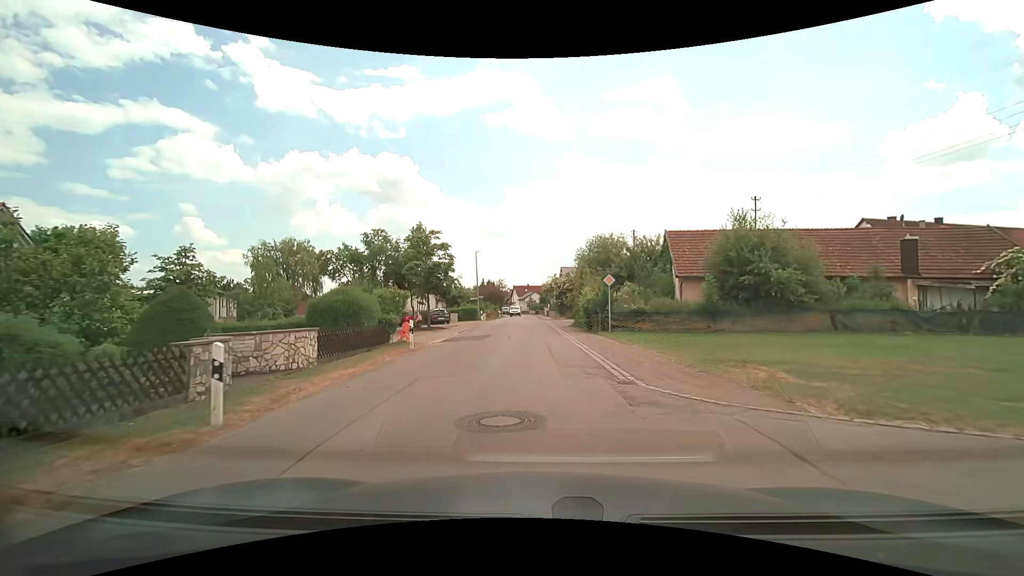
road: residential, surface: asphalt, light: Day
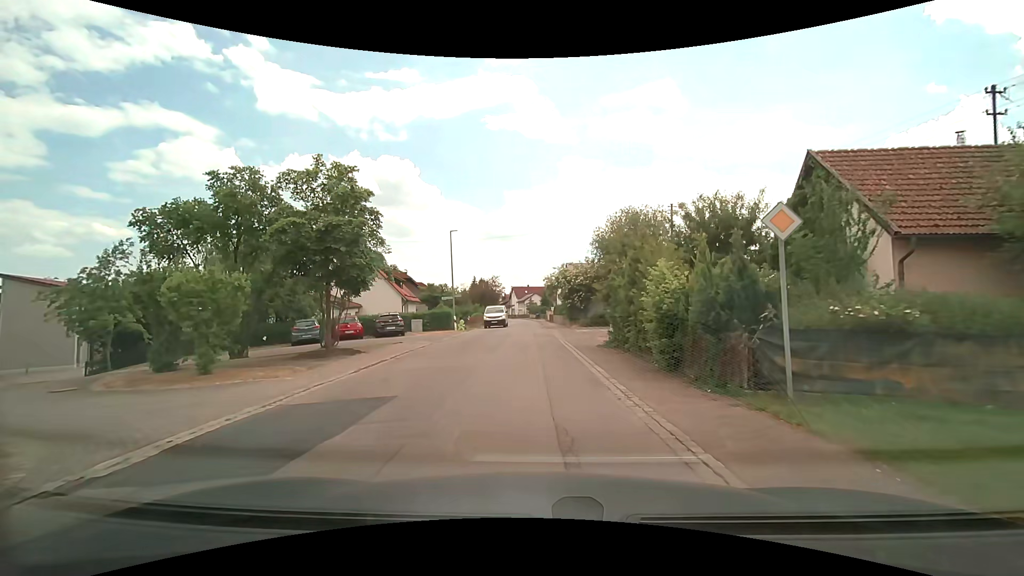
(0.0, +16.5) m; 0°
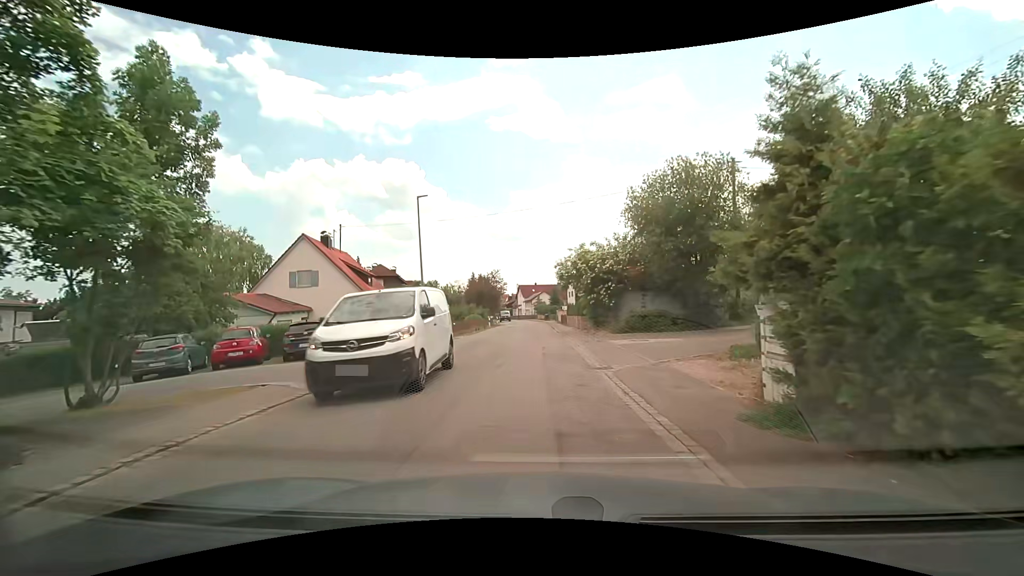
(-0.1, +12.3) m; -2°
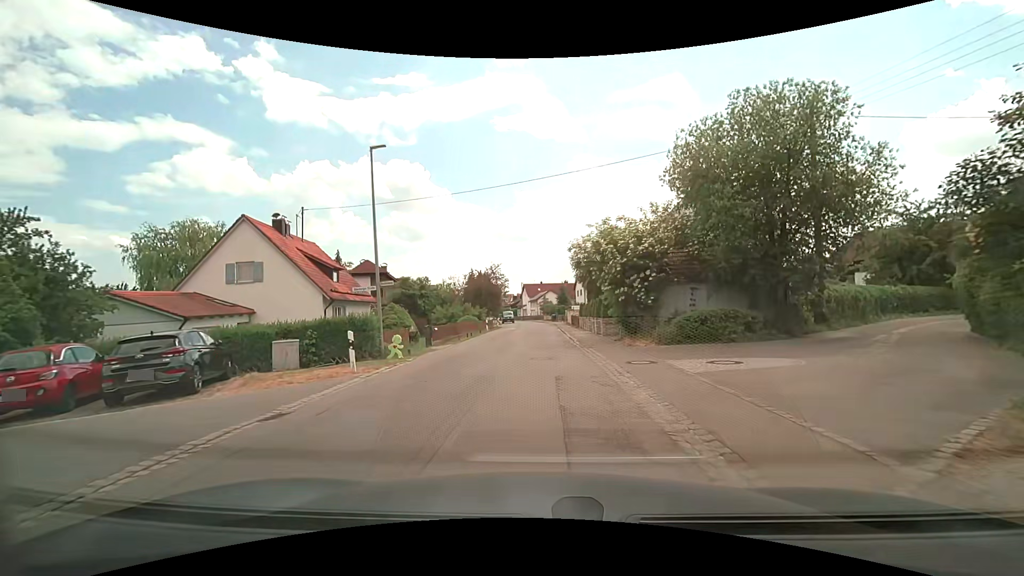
(0.0, +8.2) m; 0°
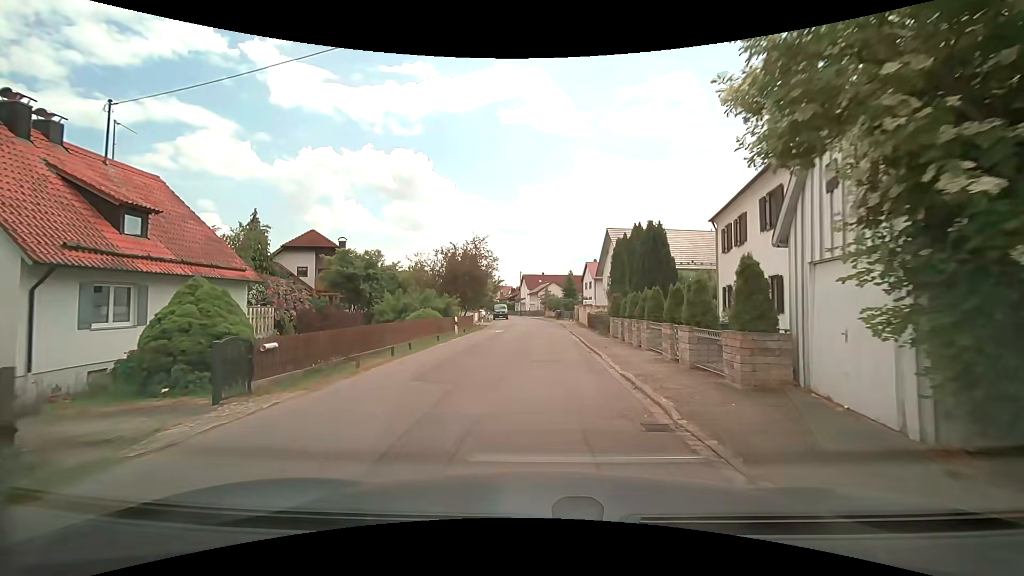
(-0.1, +16.9) m; +1°
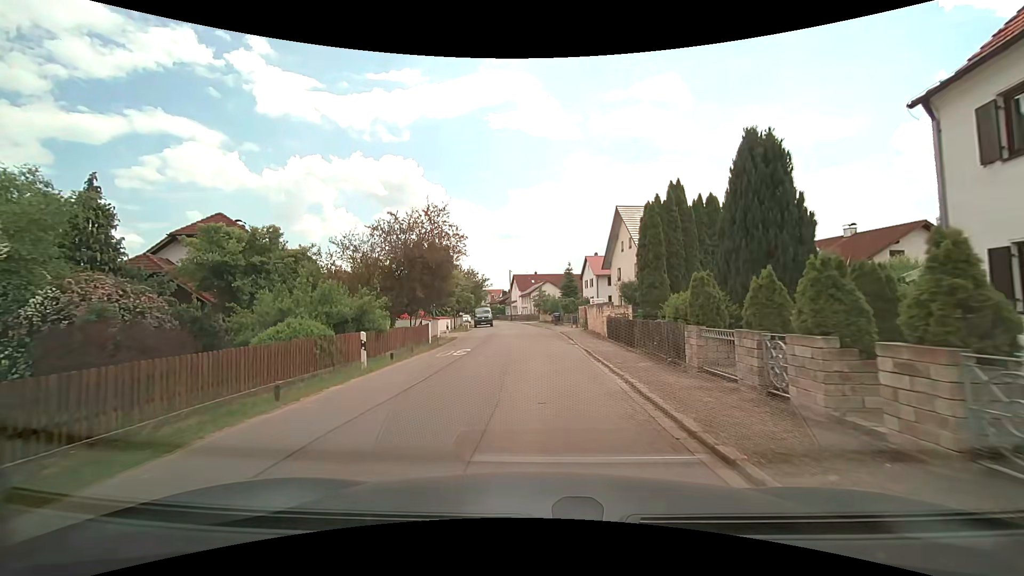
(-0.1, +13.4) m; 0°
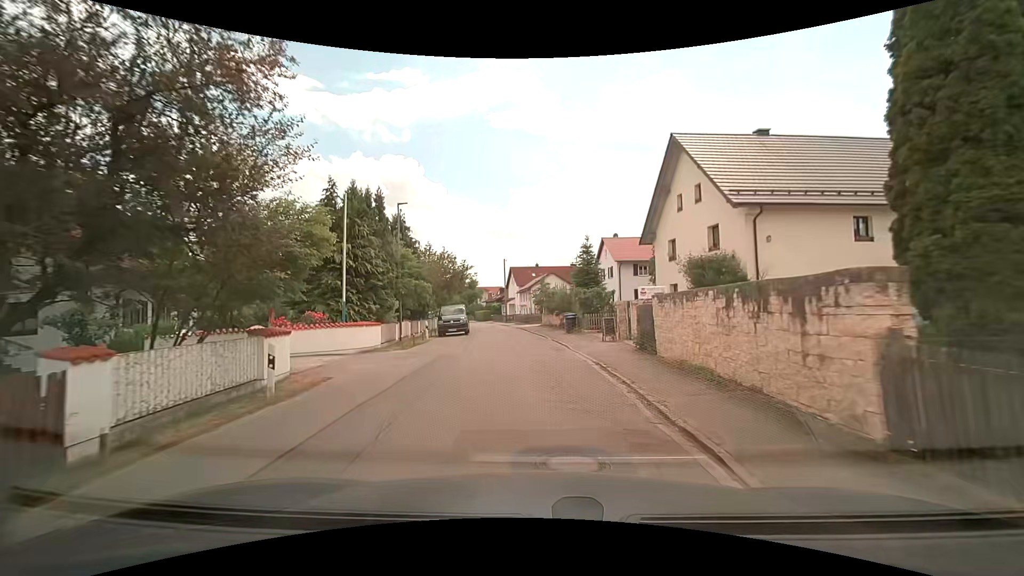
(-0.2, +18.5) m; -1°
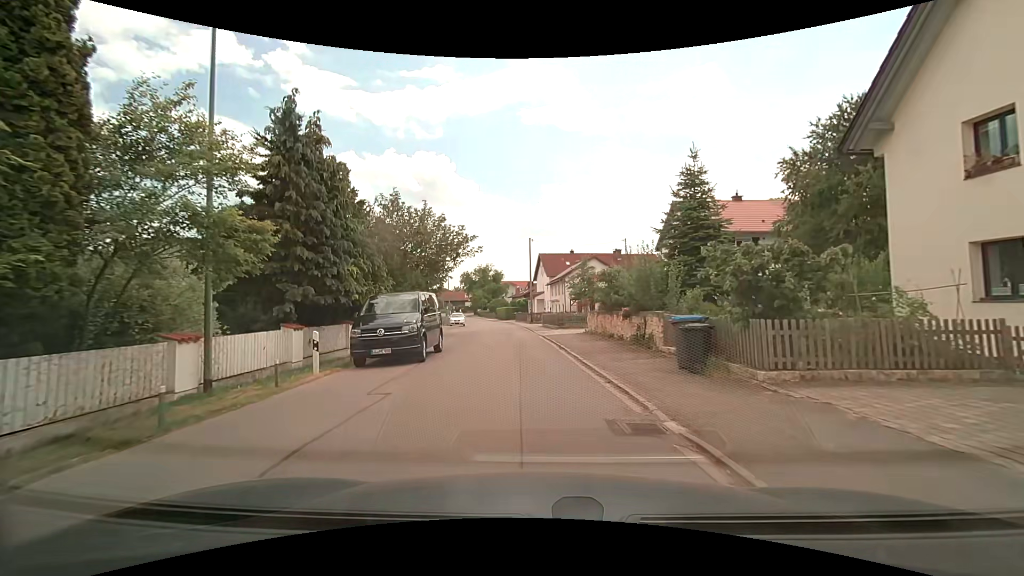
(-0.5, +18.3) m; -5°
(0, +10) (0, +20) (-1, +30) (-2, +40) (-2, +50) (-3, +60) (-5, +70) (-6, +80) (-8, +90) (-9, +99) m
